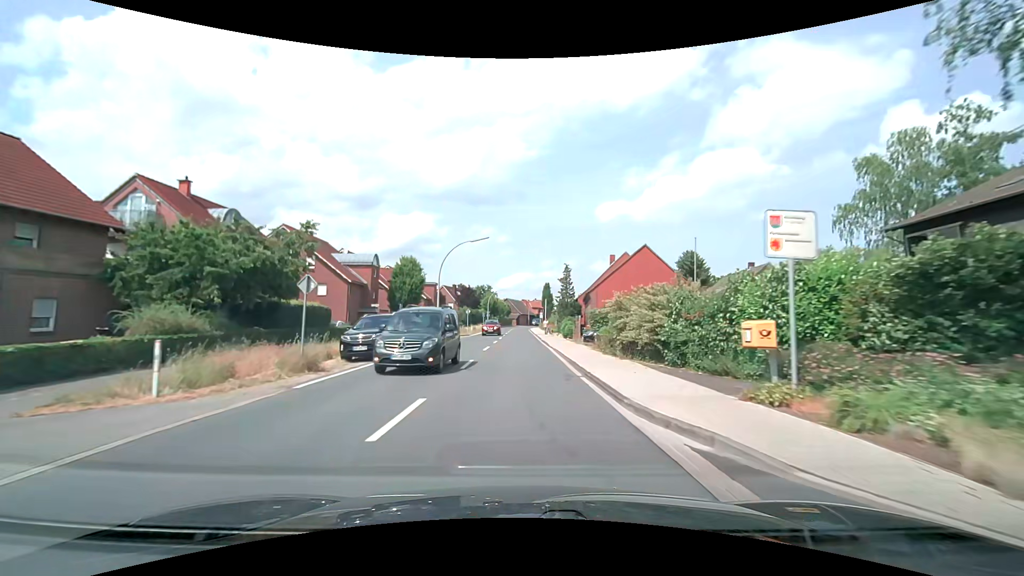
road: secondary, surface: asphalt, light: Day
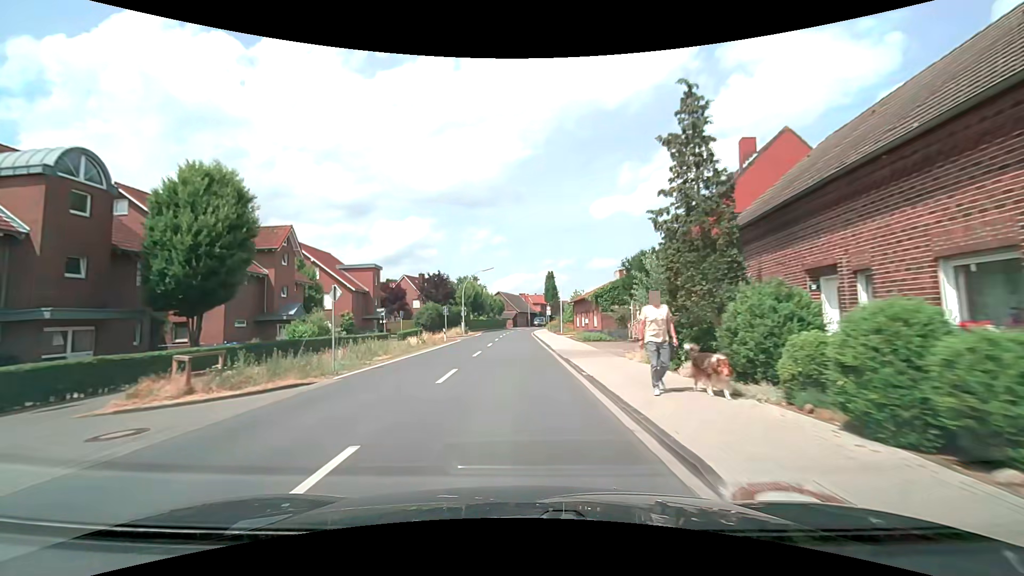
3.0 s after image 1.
(-0.1, +38.7) m; 0°
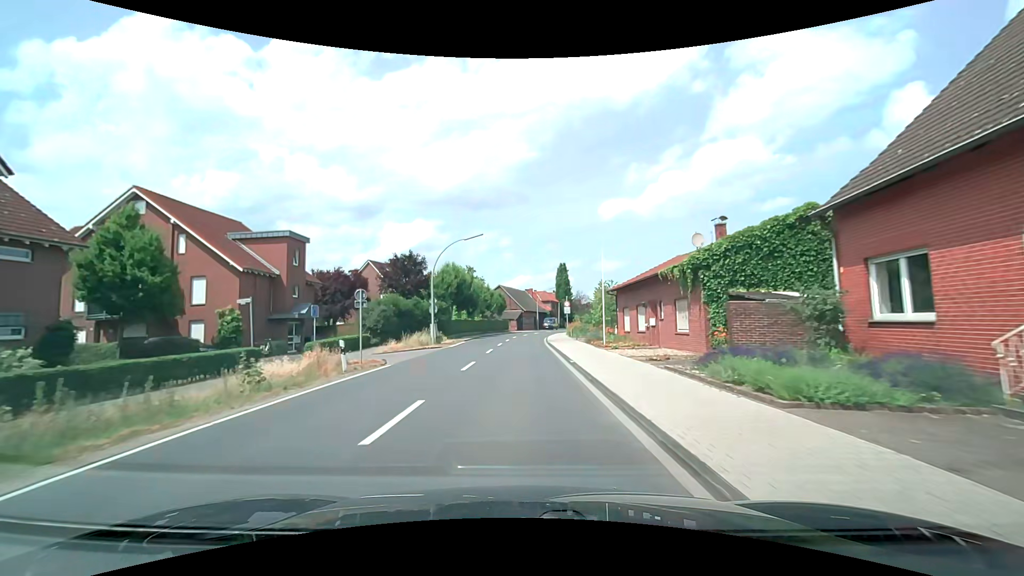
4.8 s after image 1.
(-0.2, +23.2) m; -1°
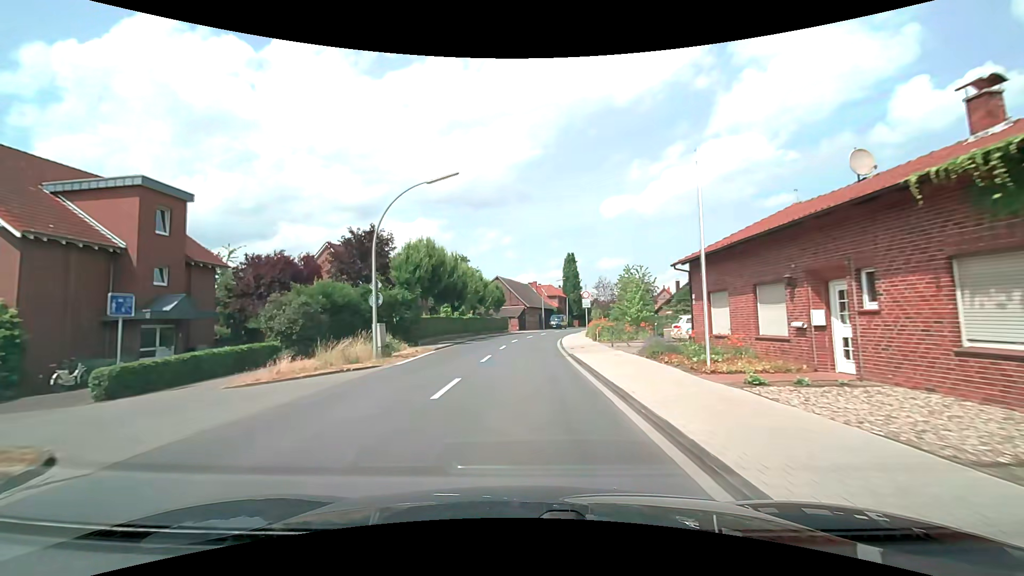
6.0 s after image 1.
(-0.1, +14.3) m; 0°
(0, +10) (0, +20) (0, +30) (+1, +40) (+2, +50) (+4, +60) (+7, +69) (+9, +79) (+12, +89) (+15, +98) m
